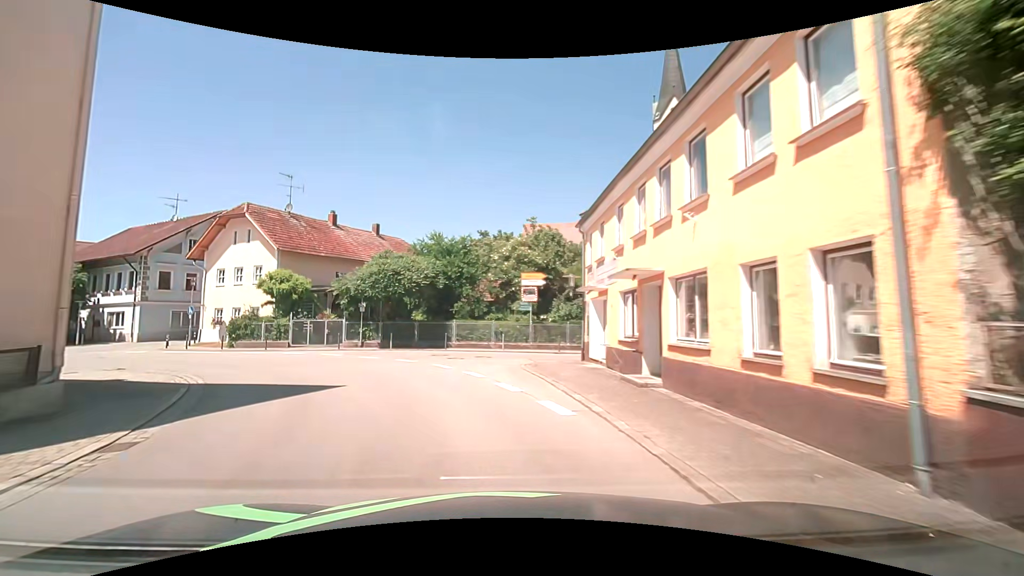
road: secondary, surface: asphalt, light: Day
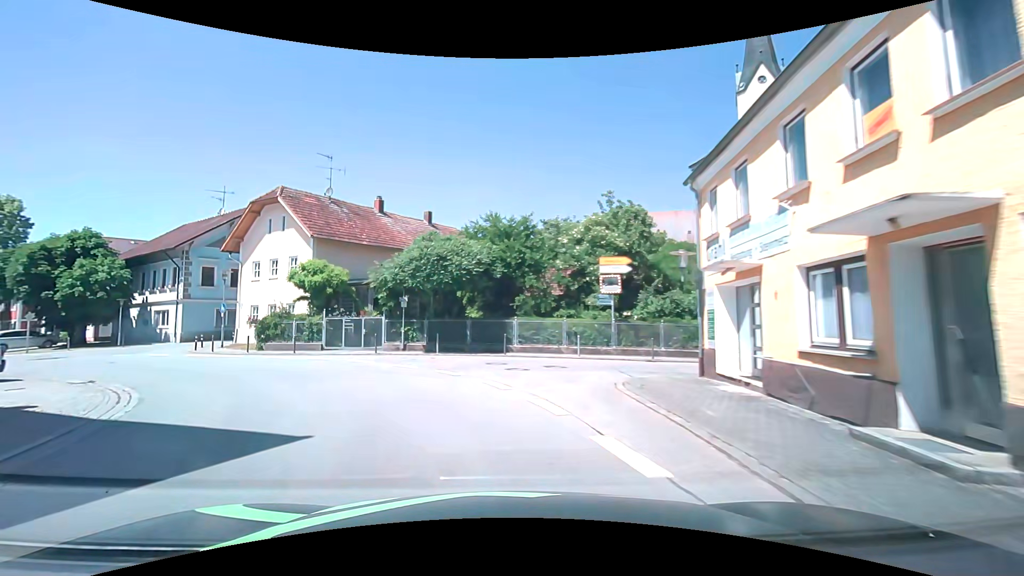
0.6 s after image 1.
(-0.3, +5.8) m; -7°
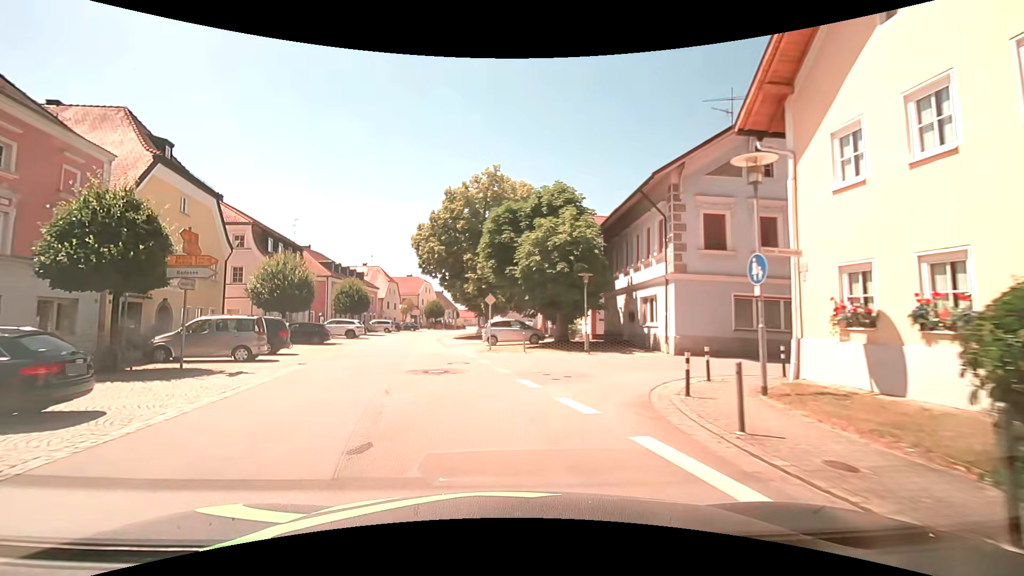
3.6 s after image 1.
(-10.5, +21.1) m; -55°
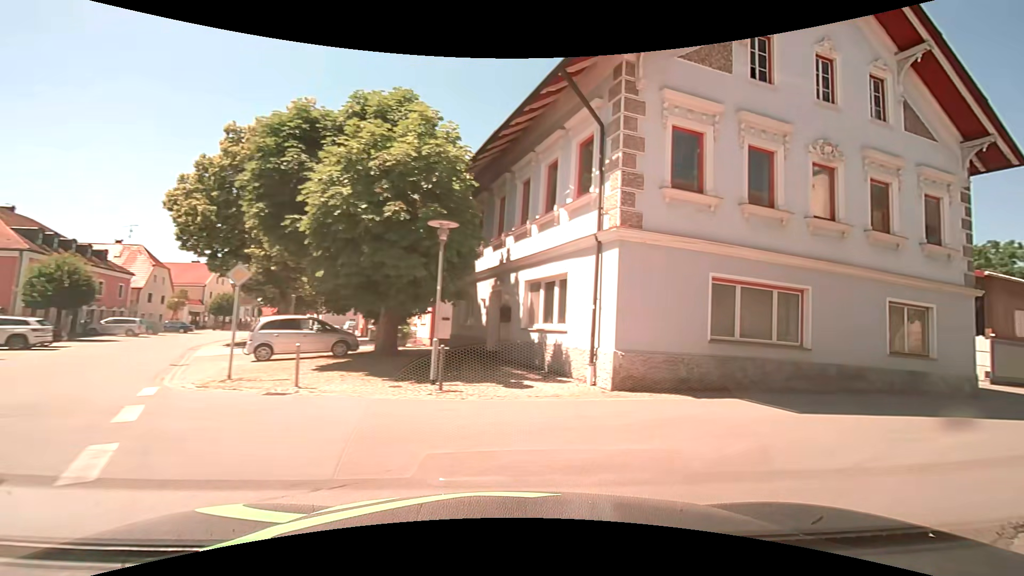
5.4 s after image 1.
(+0.8, +10.9) m; +18°
